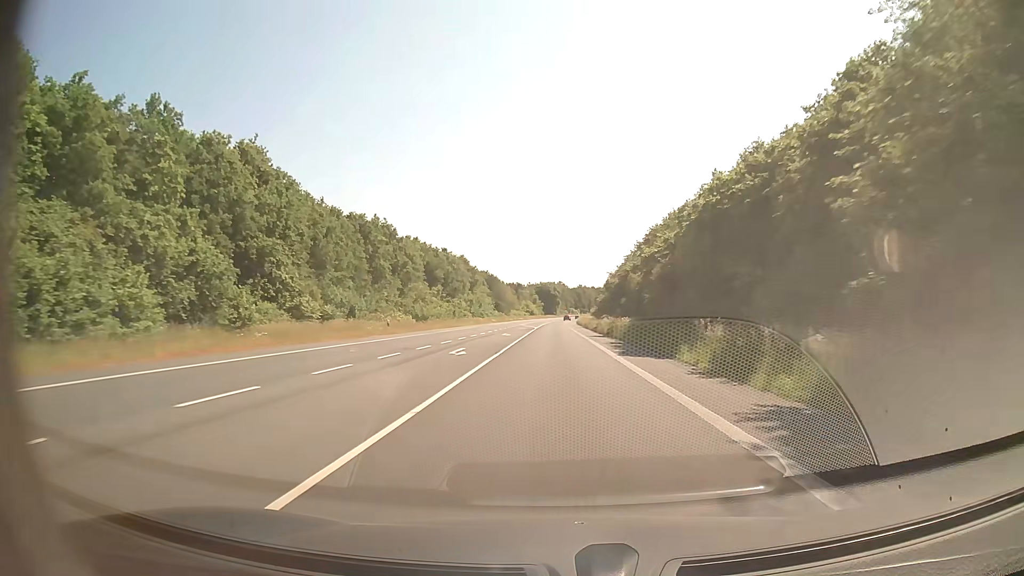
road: secondary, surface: asphalt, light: Day
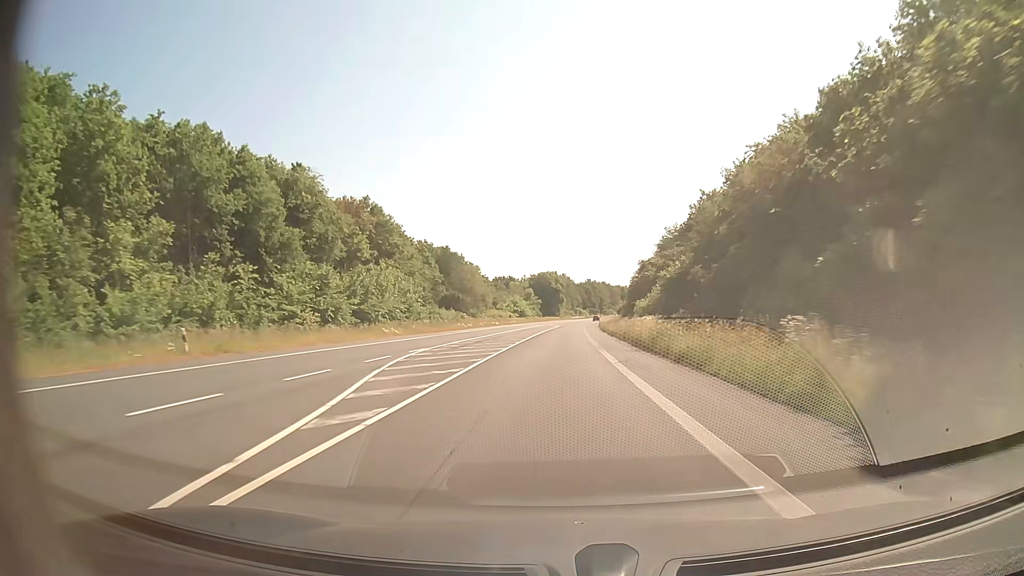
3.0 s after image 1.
(+0.1, +79.2) m; 0°
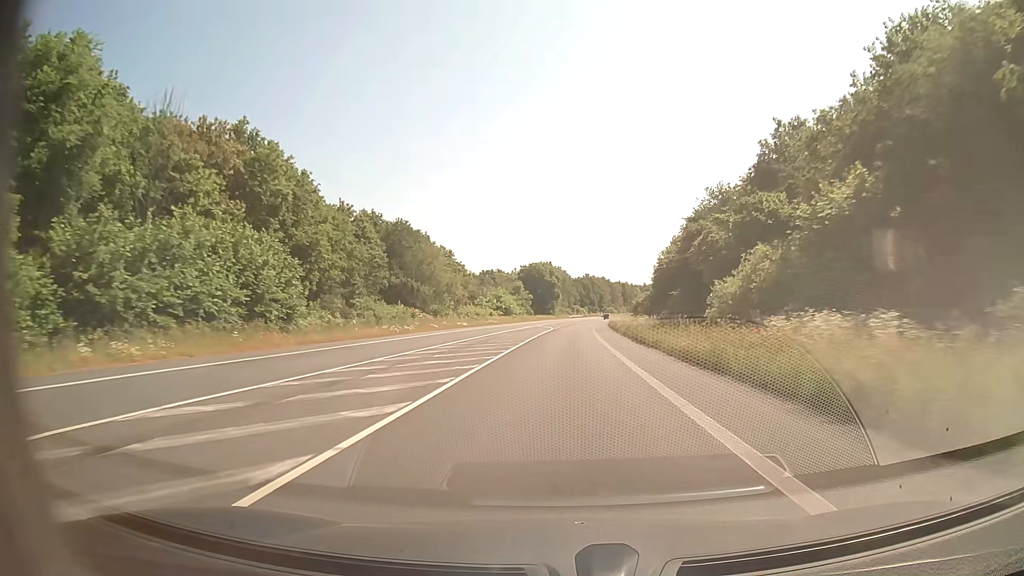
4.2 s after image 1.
(+0.2, +31.6) m; 0°
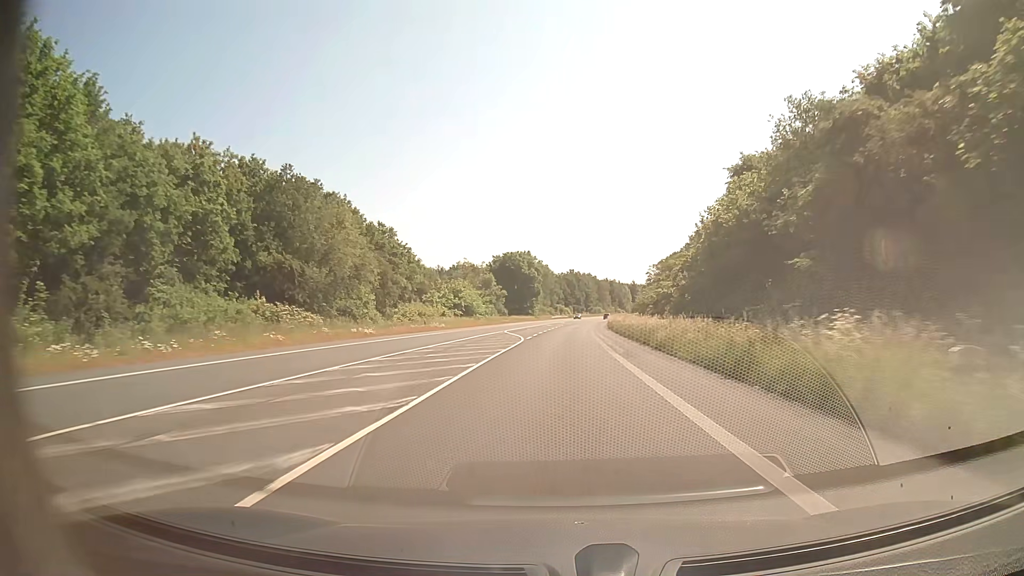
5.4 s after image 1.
(+0.5, +31.6) m; +2°
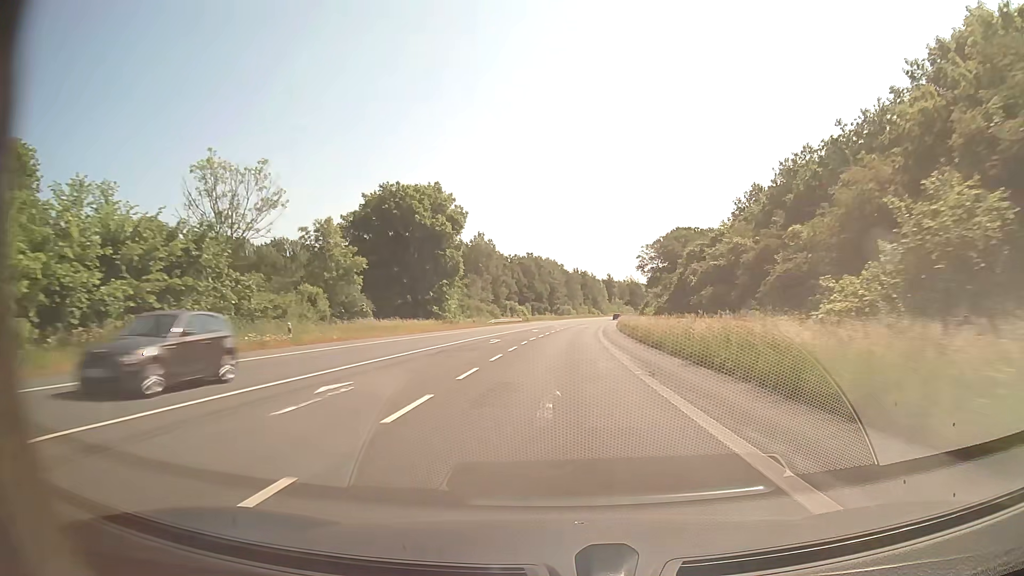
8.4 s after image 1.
(+2.1, +79.0) m; +3°
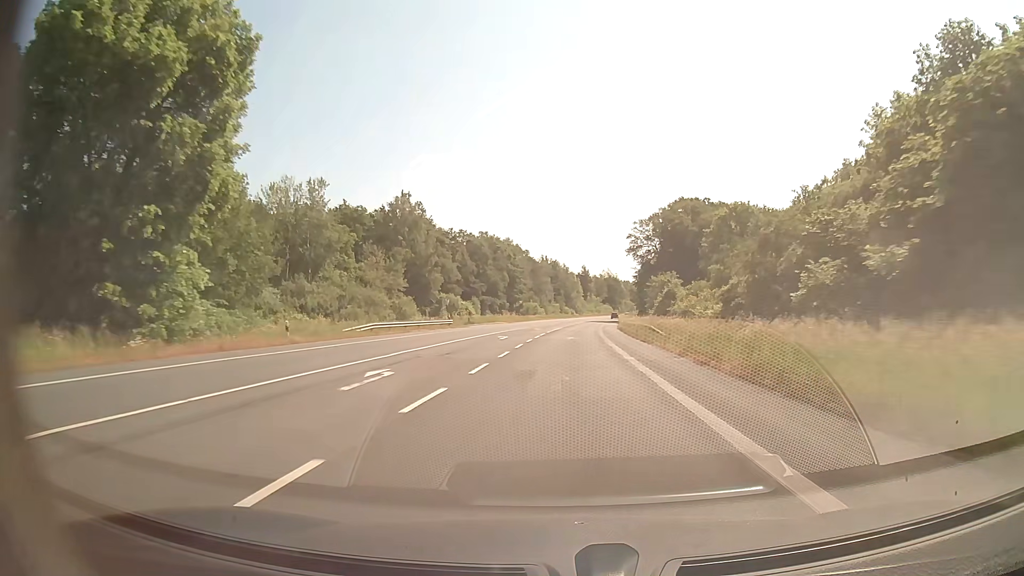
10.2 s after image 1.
(+1.1, +47.3) m; +3°
